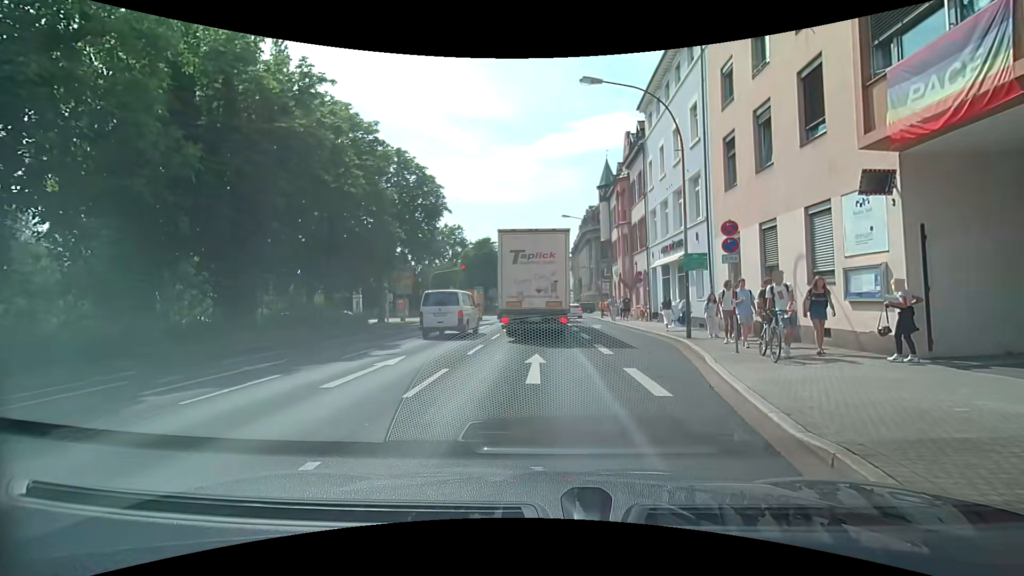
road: primary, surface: asphalt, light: Day
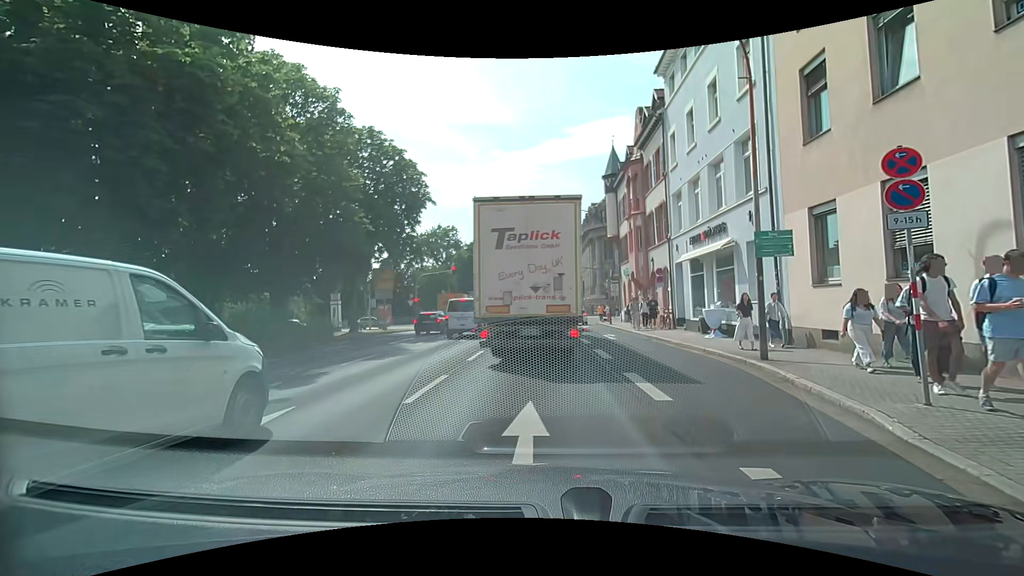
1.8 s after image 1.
(0.0, +5.8) m; -1°
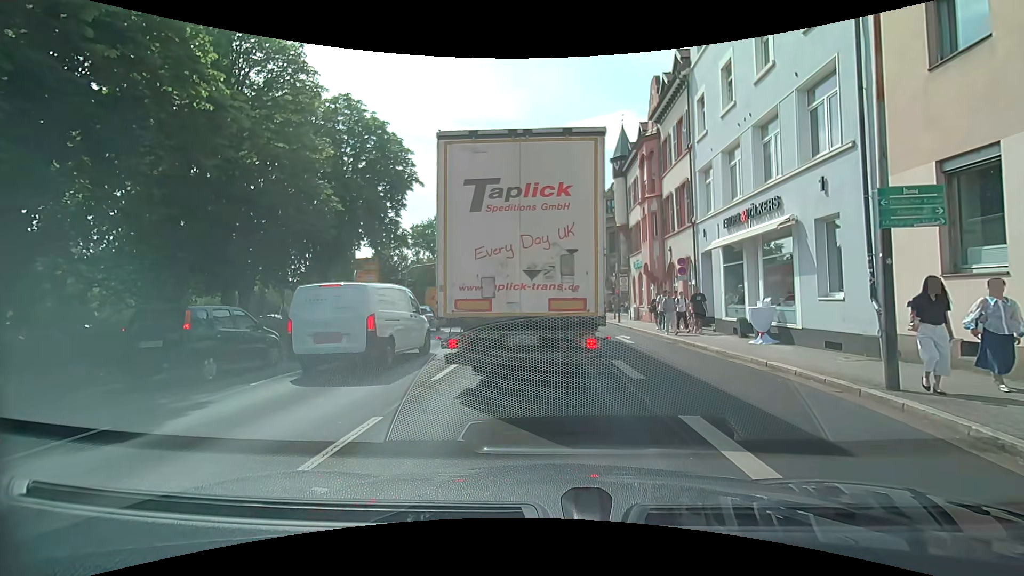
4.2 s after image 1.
(+0.1, +4.0) m; +1°
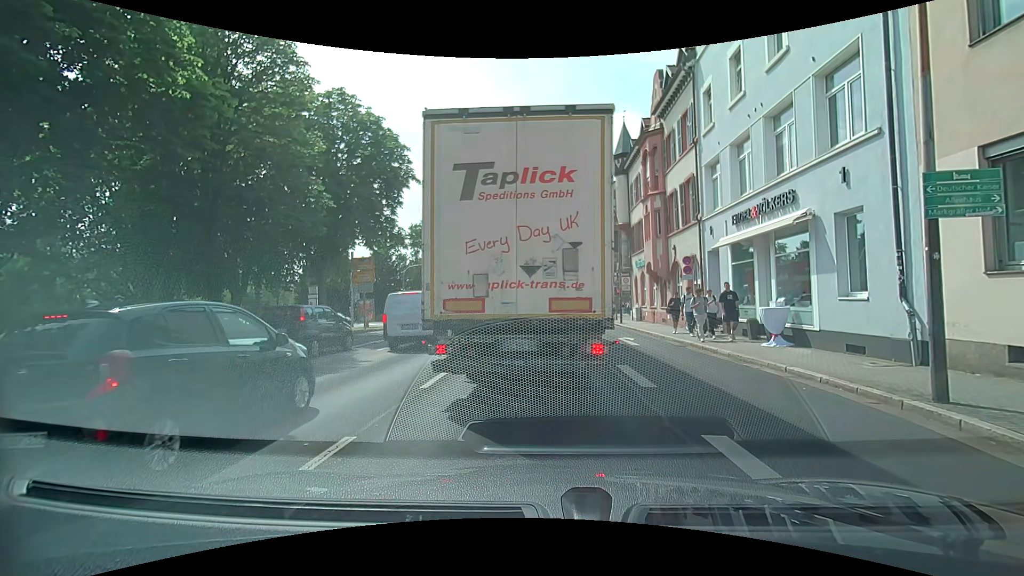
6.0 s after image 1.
(0.0, +0.8) m; 0°
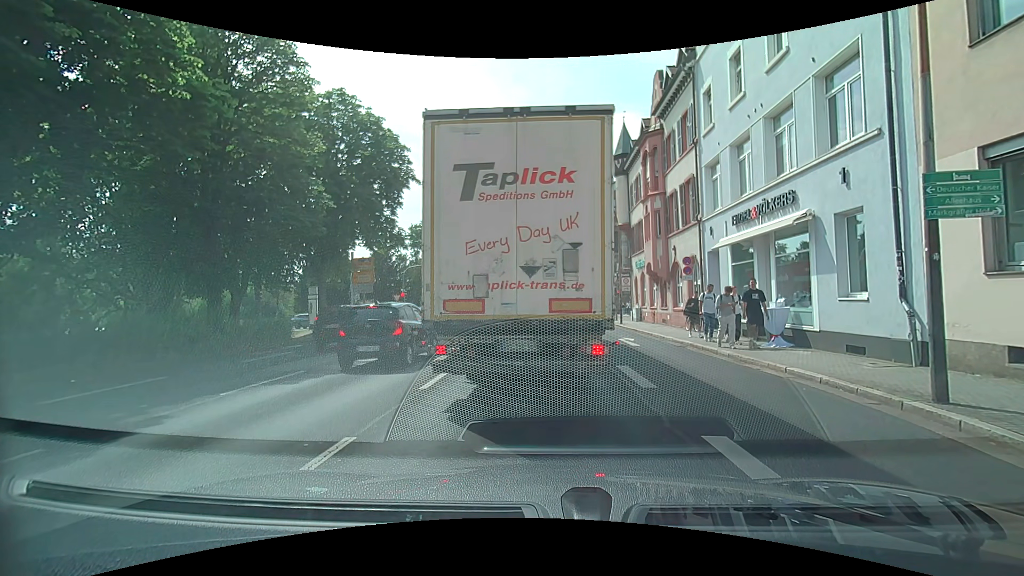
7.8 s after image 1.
(0.0, +0.1) m; 0°
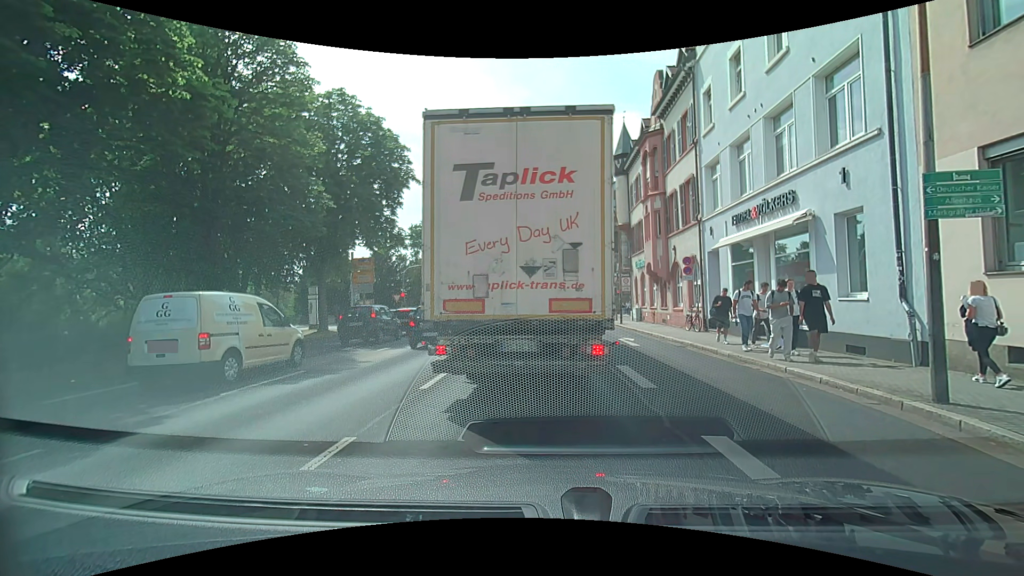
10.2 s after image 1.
(0.0, 0.0) m; 0°
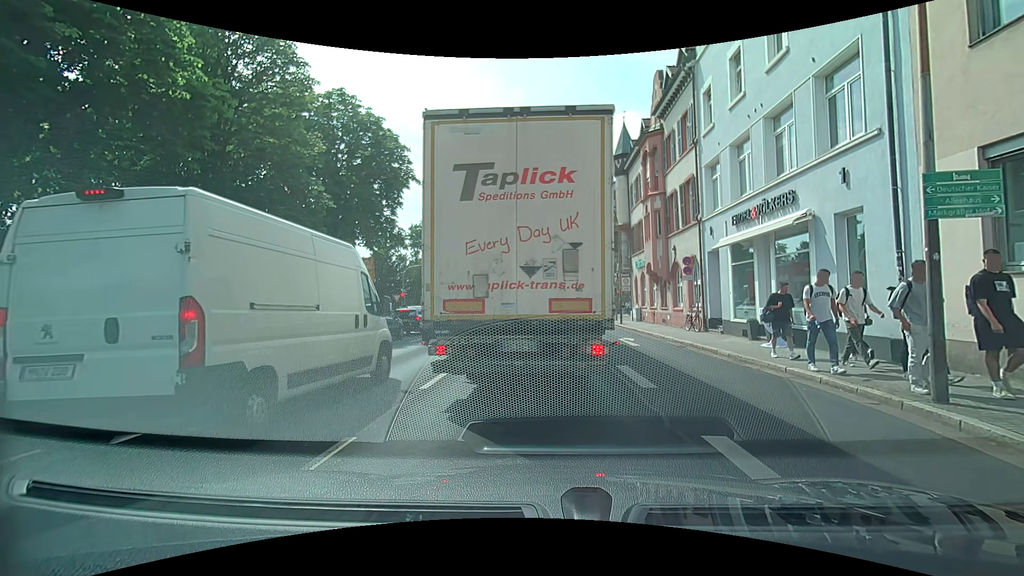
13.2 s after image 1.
(0.0, 0.0) m; 0°
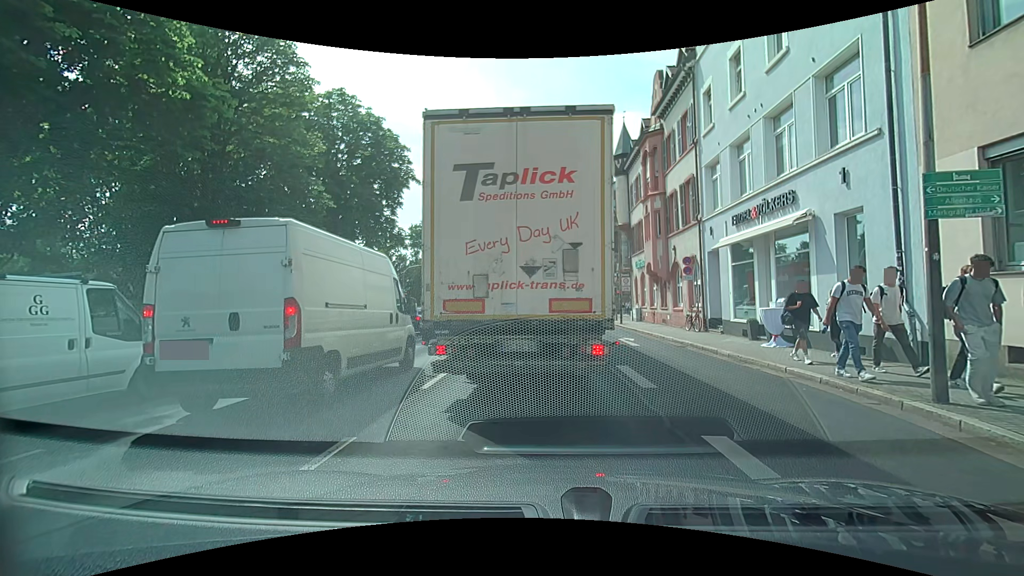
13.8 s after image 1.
(0.0, 0.0) m; 0°
(0, +10) (0, +20) (0, +30) (0, +40) (0, +50) (0, +60) (0, +70) (0, +80) (0, +90) (0, +100) m
